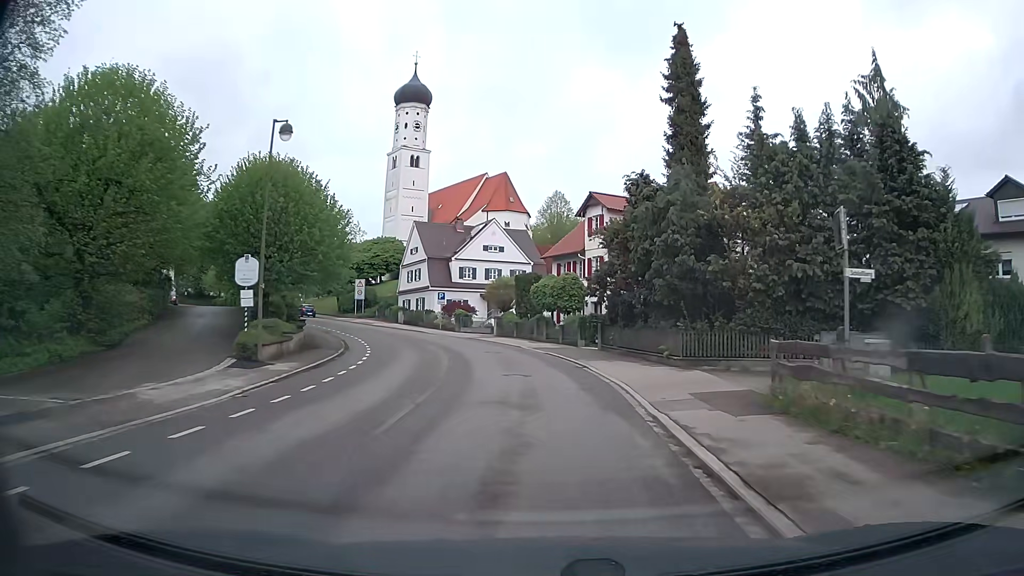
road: tertiary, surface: asphalt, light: Day
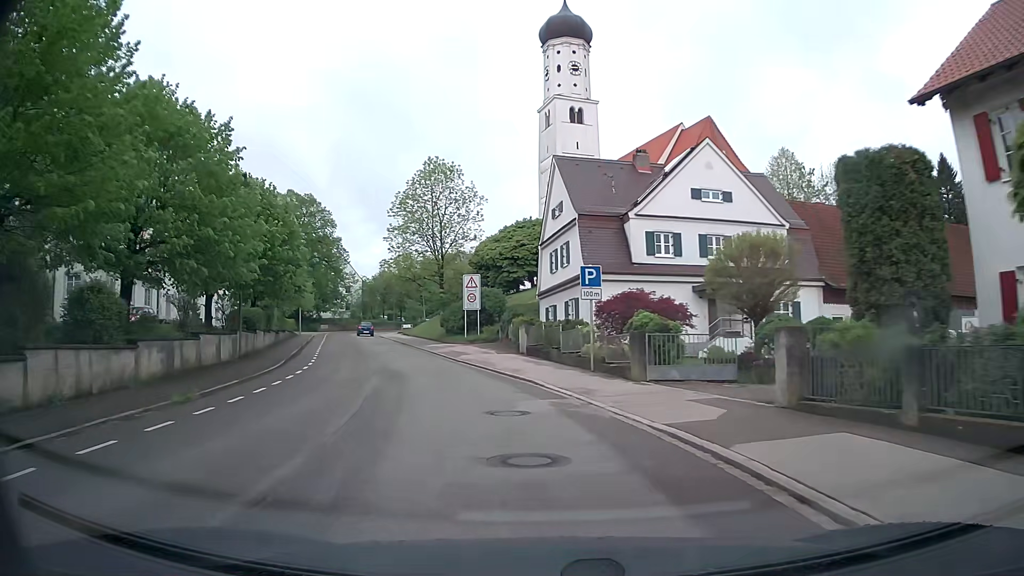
(-3.5, +34.6) m; -17°
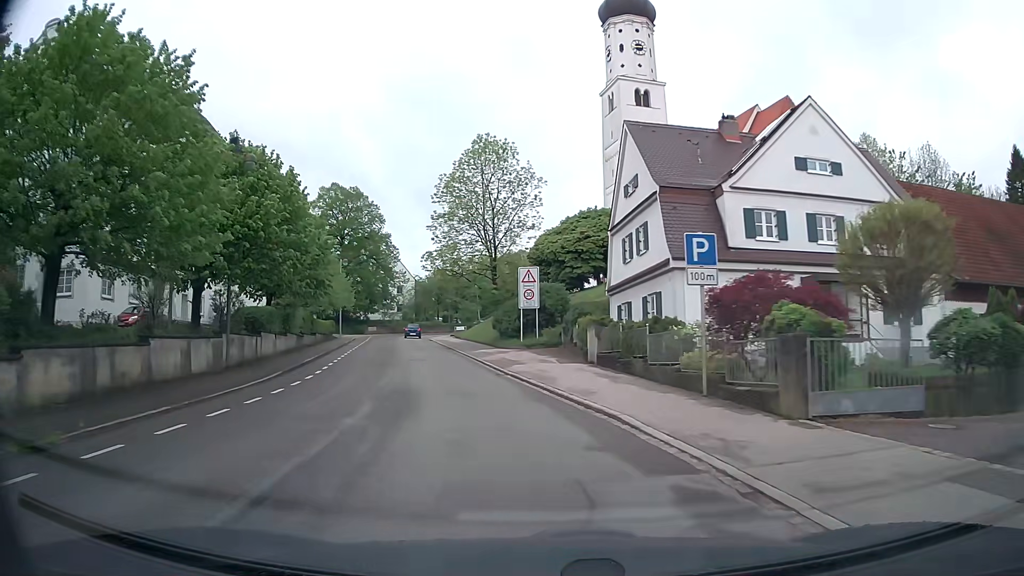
(-0.3, +6.7) m; -5°
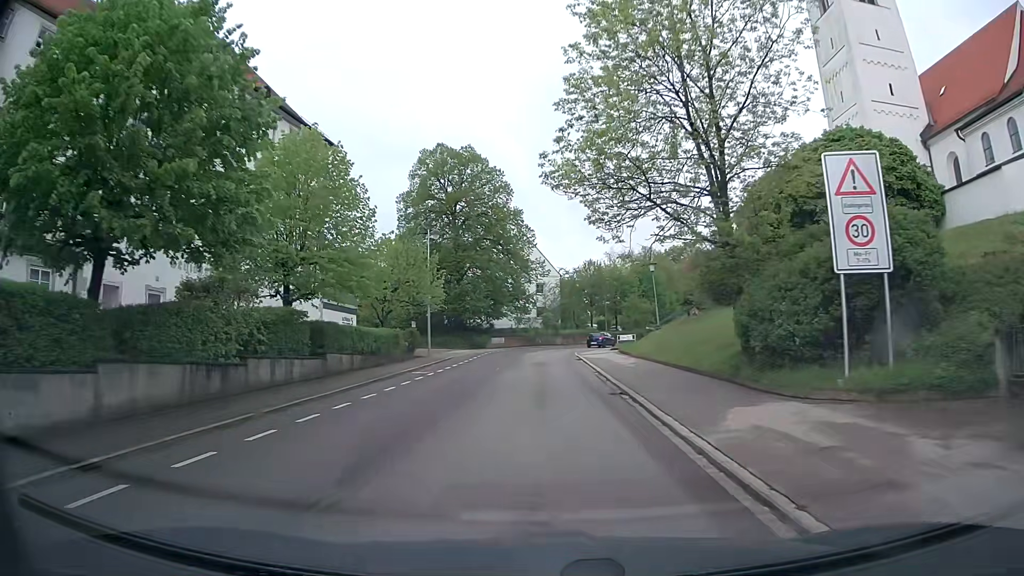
(-3.5, +24.6) m; -13°
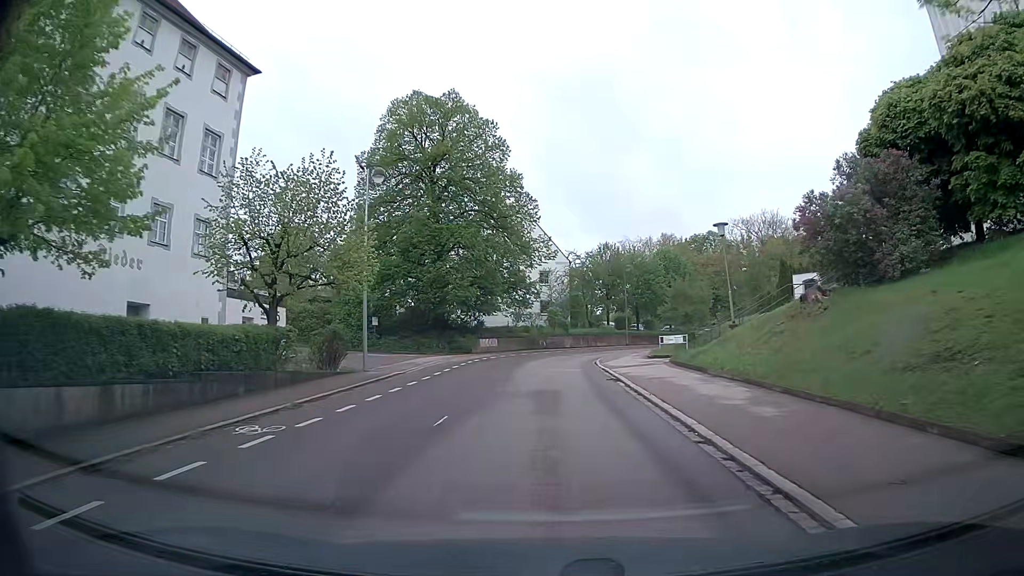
(-0.2, +14.9) m; 0°
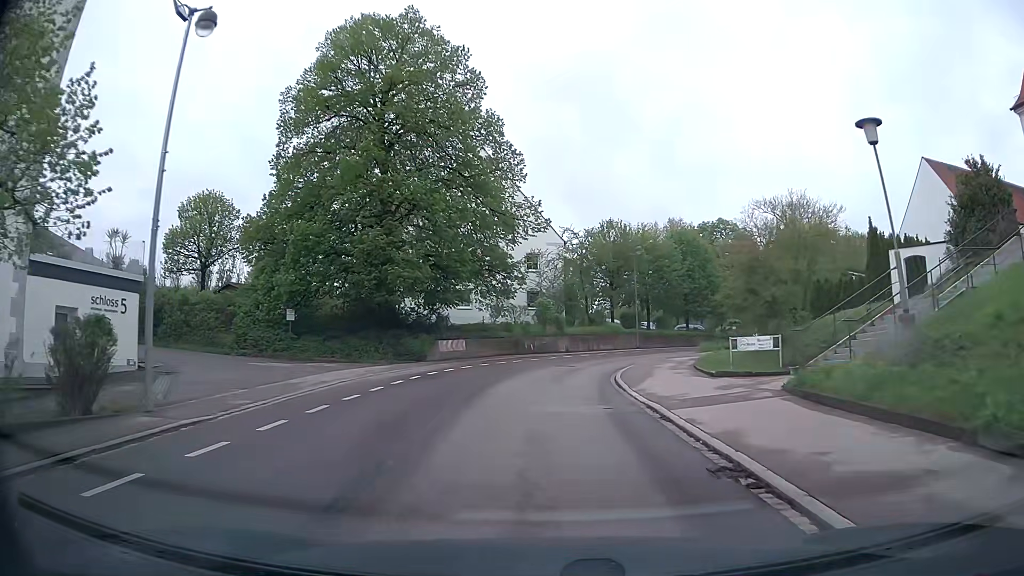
(+0.1, +13.4) m; +1°
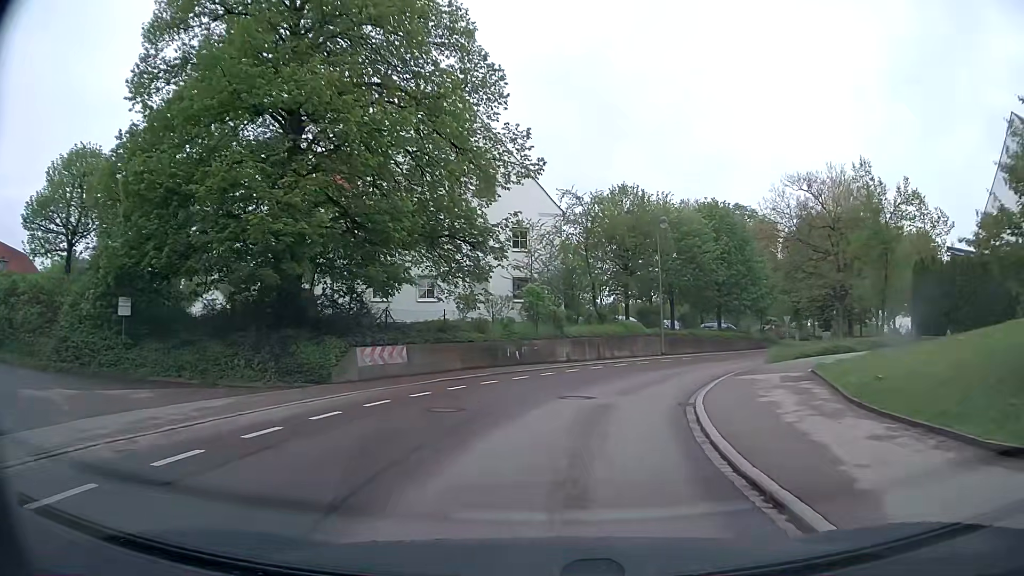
(+0.1, +13.0) m; +1°
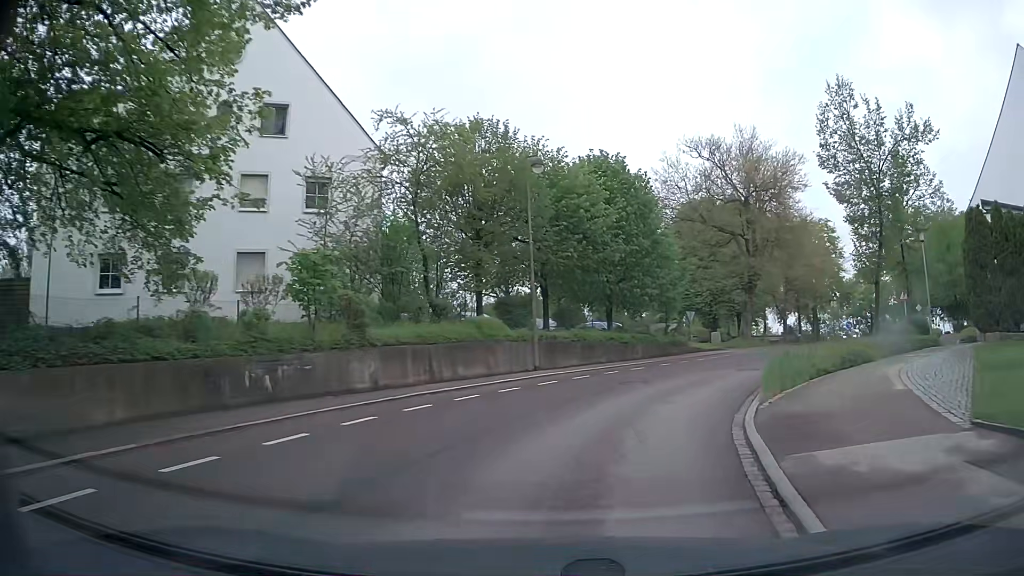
(+1.2, +13.2) m; +13°
(+1, +10) (+4, +19) (+10, +28) (+16, +36) (+22, +44) (+27, +52) (+32, +61) (+37, +69) (+42, +78) (+46, +87) m
